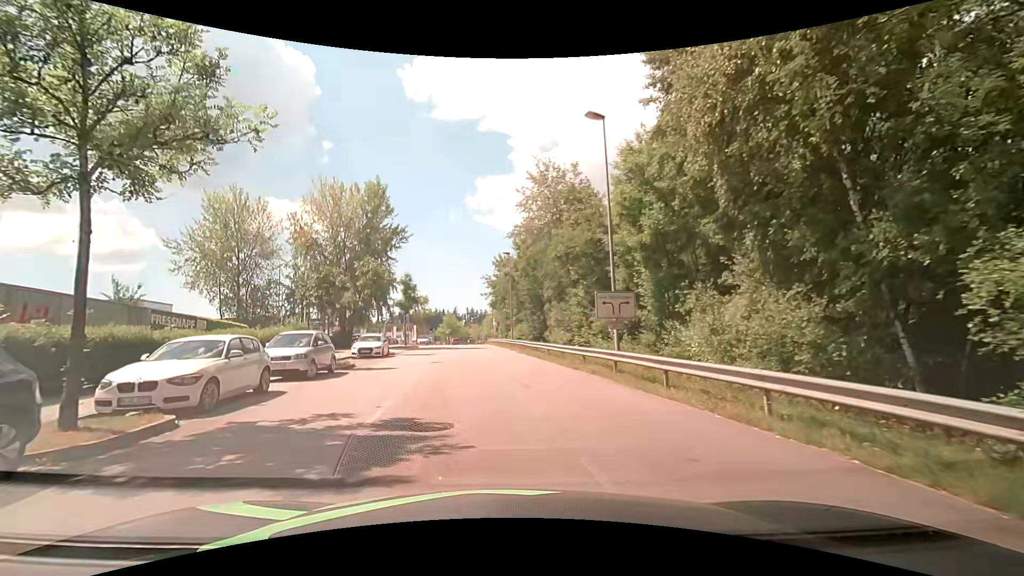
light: Day
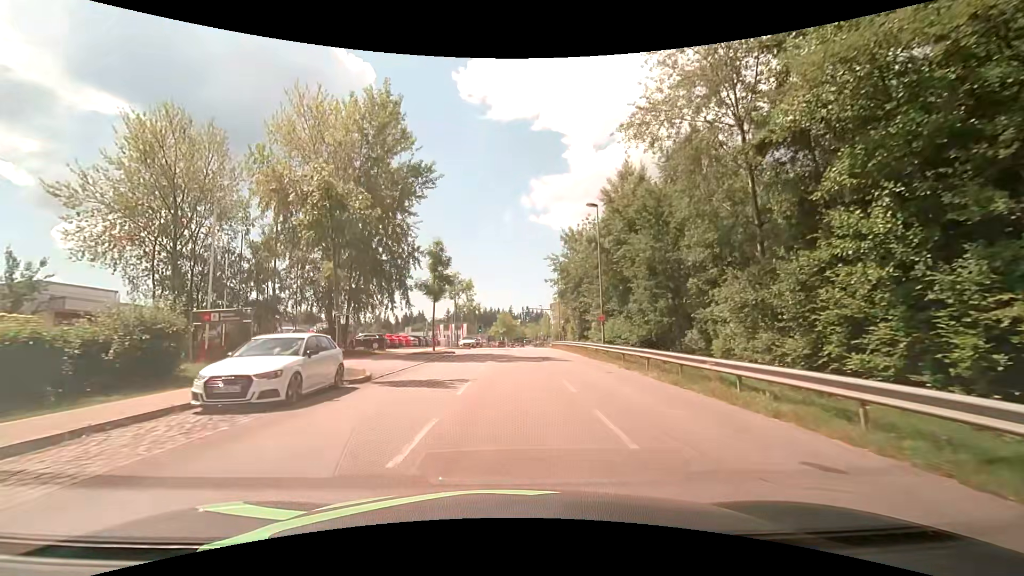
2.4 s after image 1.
(-2.0, +21.0) m; -7°
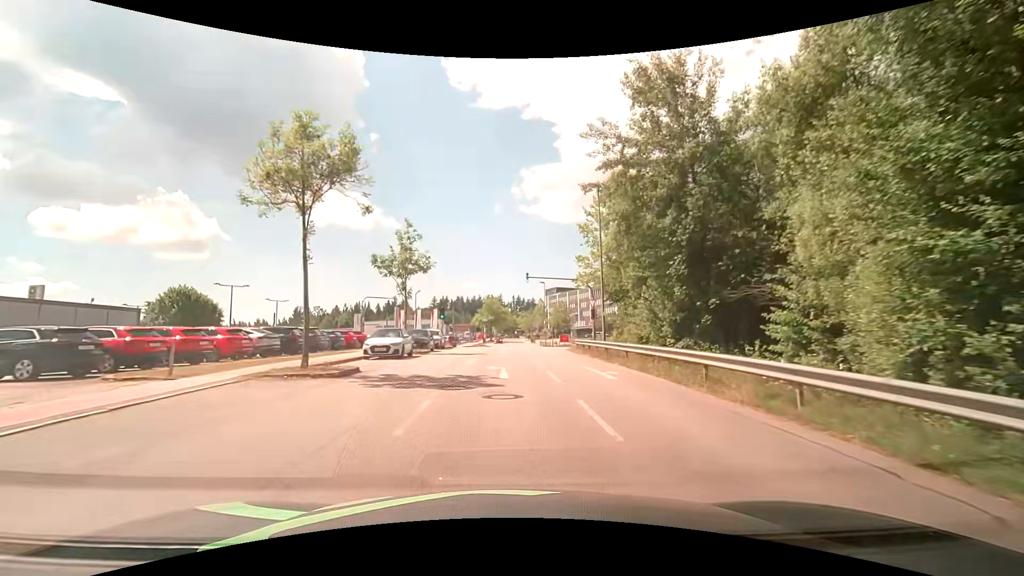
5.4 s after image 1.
(+0.8, +35.3) m; +2°
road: residential
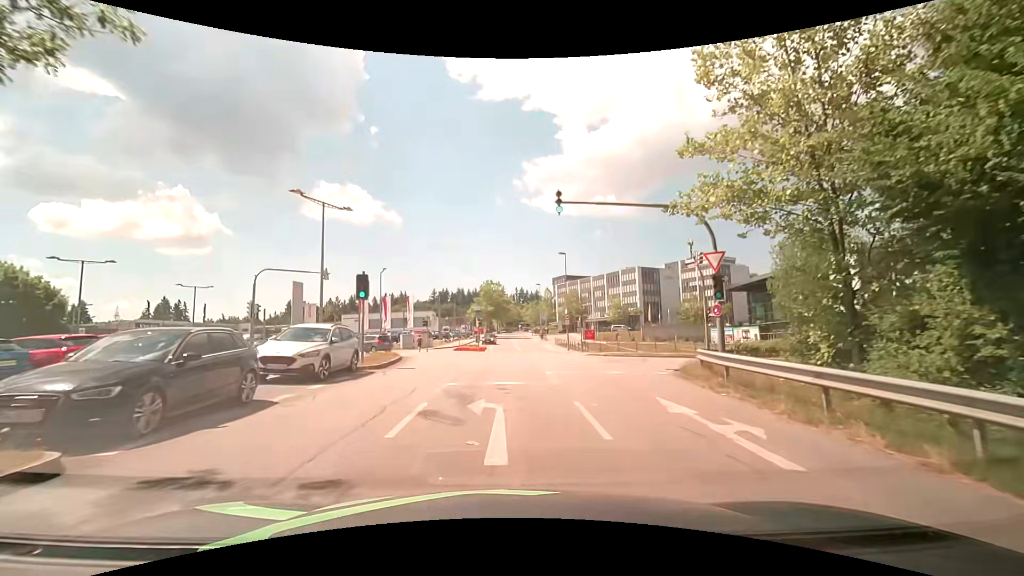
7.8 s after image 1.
(-0.4, +24.3) m; -1°
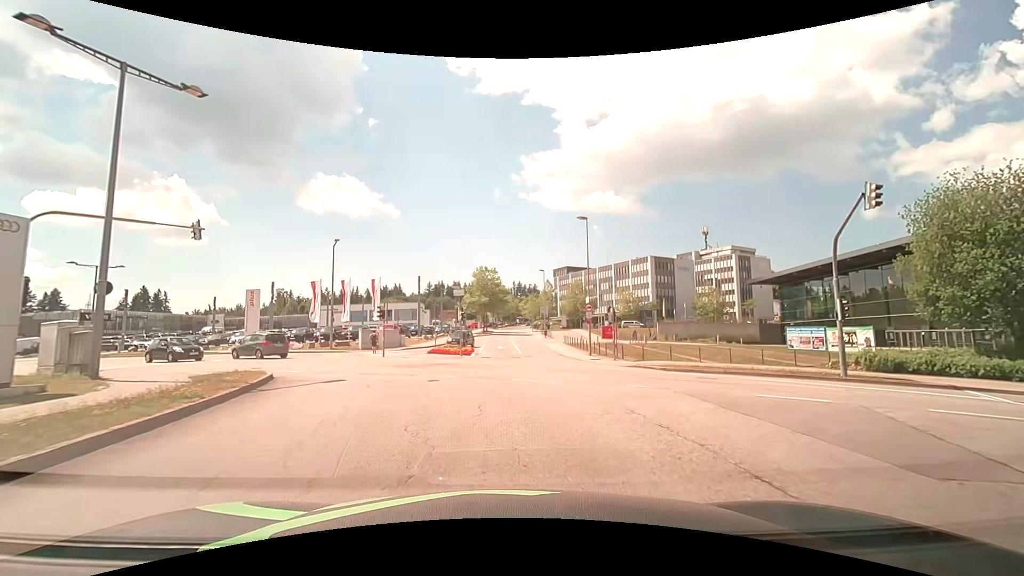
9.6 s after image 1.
(+0.1, +14.9) m; 0°
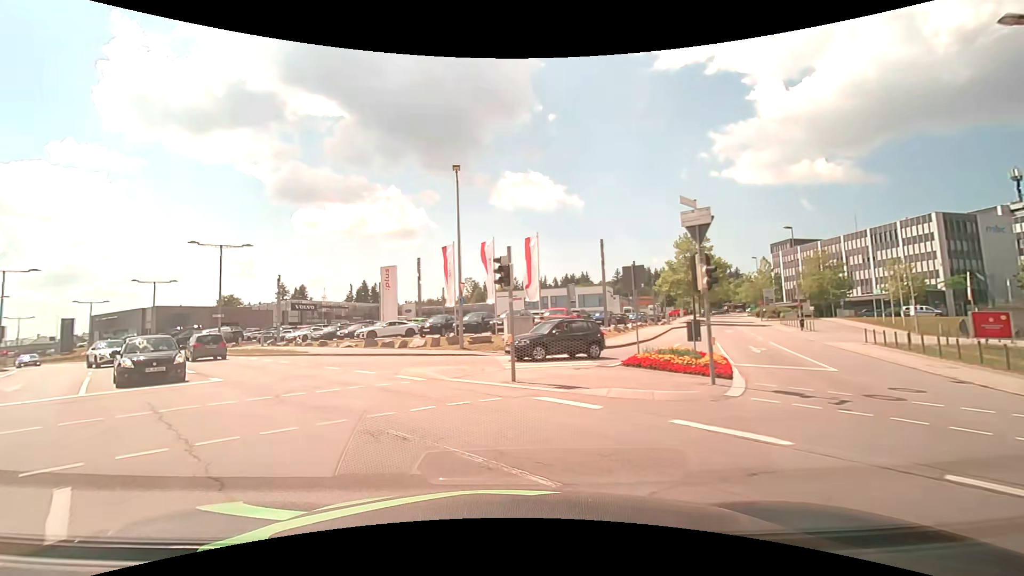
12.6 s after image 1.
(-2.4, +19.5) m; -20°
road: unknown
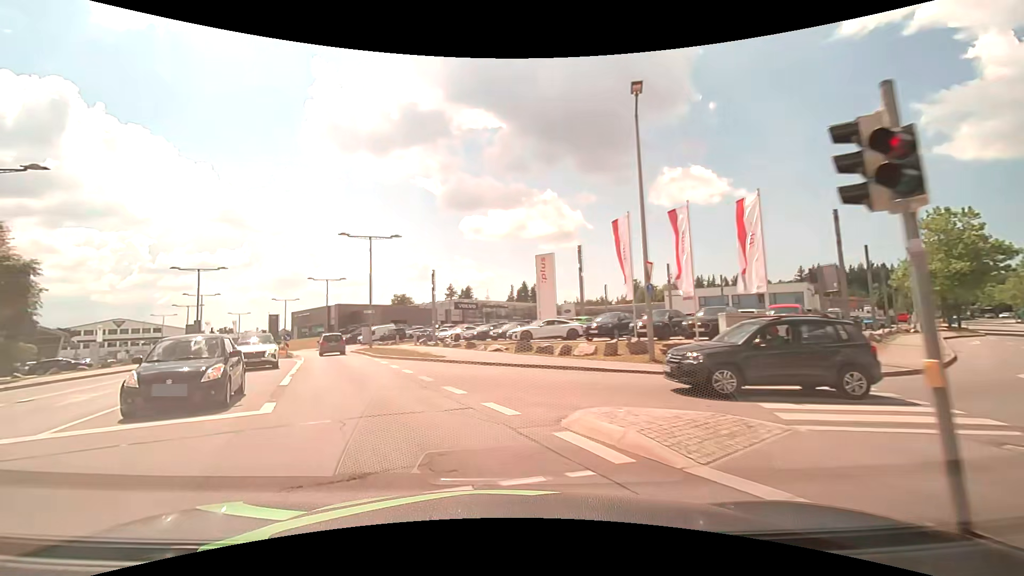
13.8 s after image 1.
(-1.4, +8.3) m; -19°
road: secondary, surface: asphalt
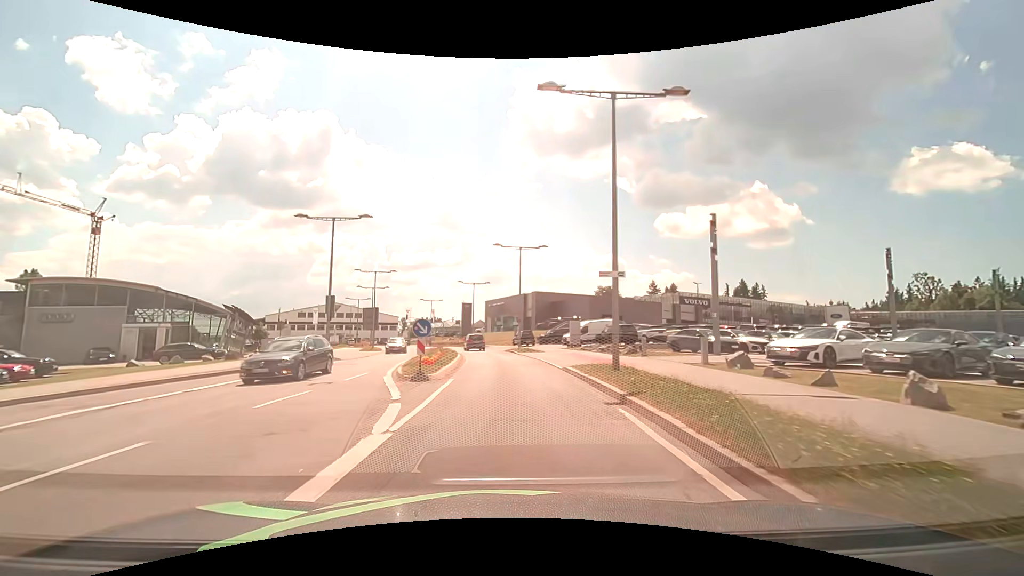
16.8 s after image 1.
(-7.7, +24.7) m; -22°
(0, +10) (0, +20) (-1, +30) (-2, +40) (-3, +50) (-5, +60) (-7, +69) (-10, +79) (-14, +88) (-17, +98) m
